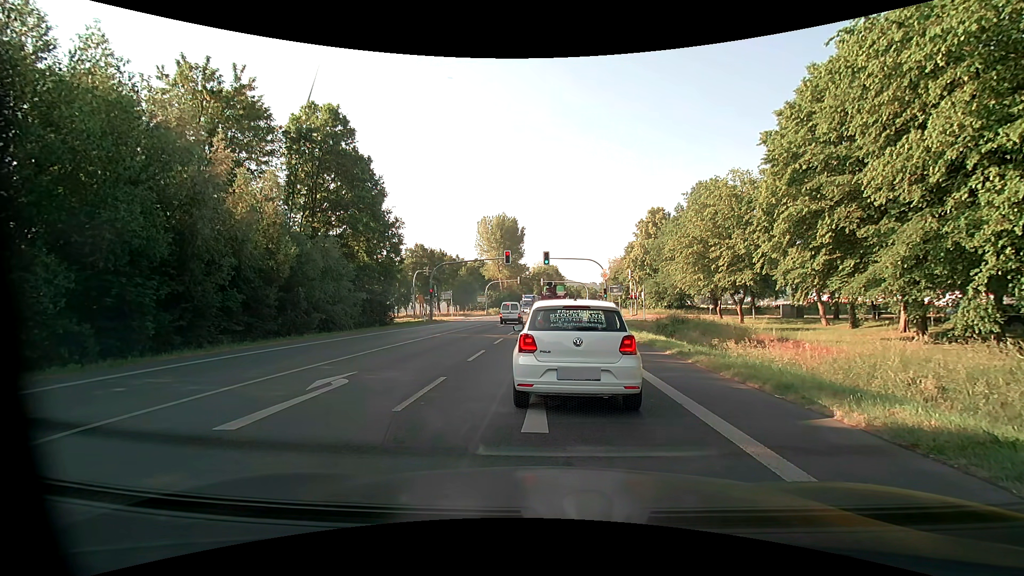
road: primary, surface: asphalt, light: Day
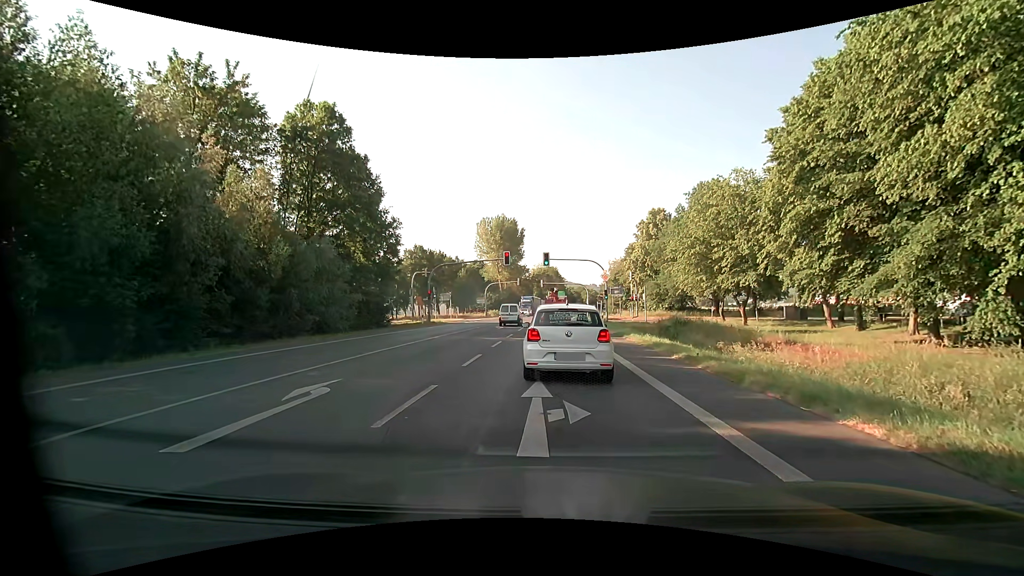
(0.0, +0.8) m; 0°
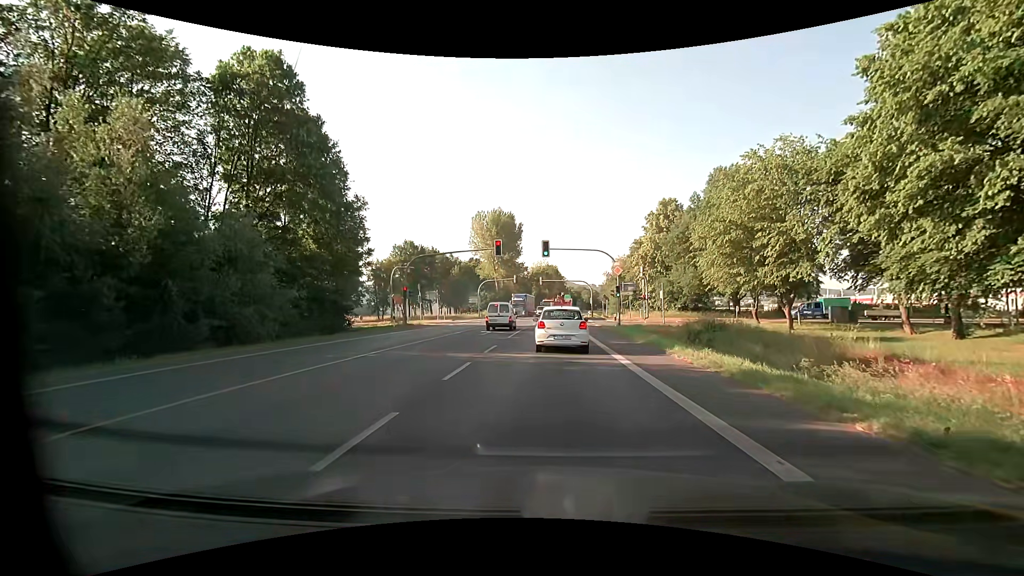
(0.0, +8.6) m; +1°
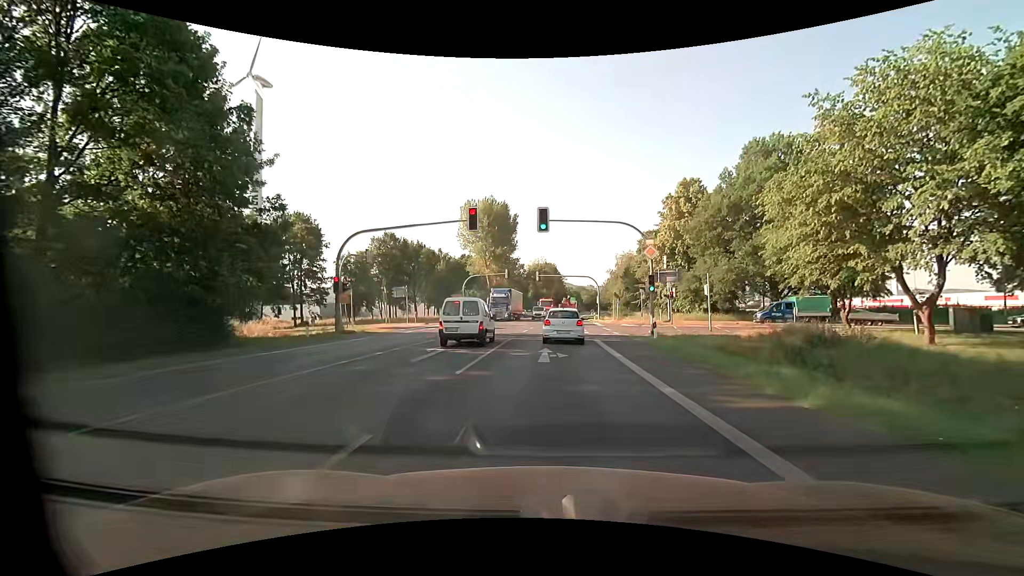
(-0.2, +13.5) m; -1°
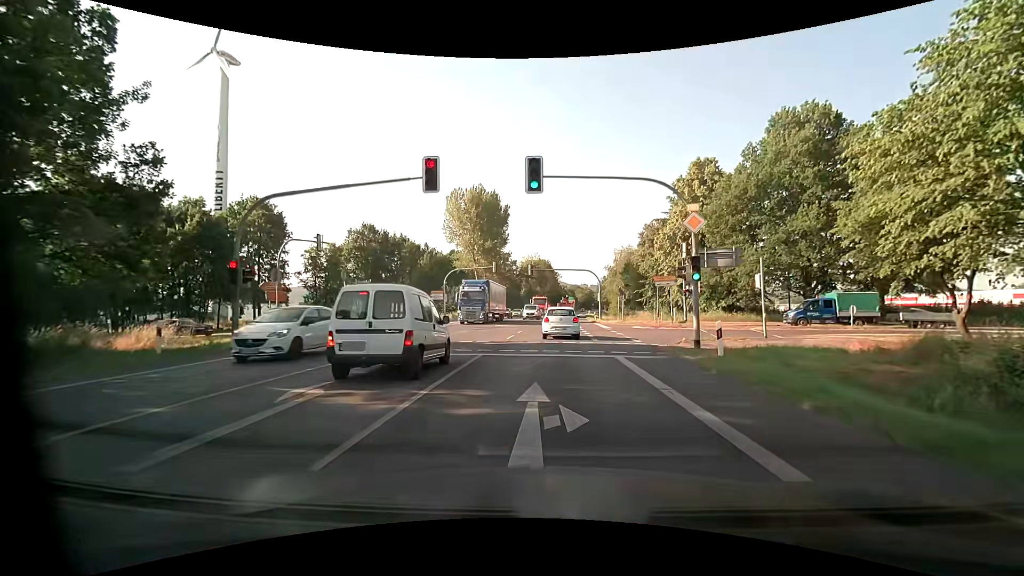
(+0.1, +9.0) m; +1°
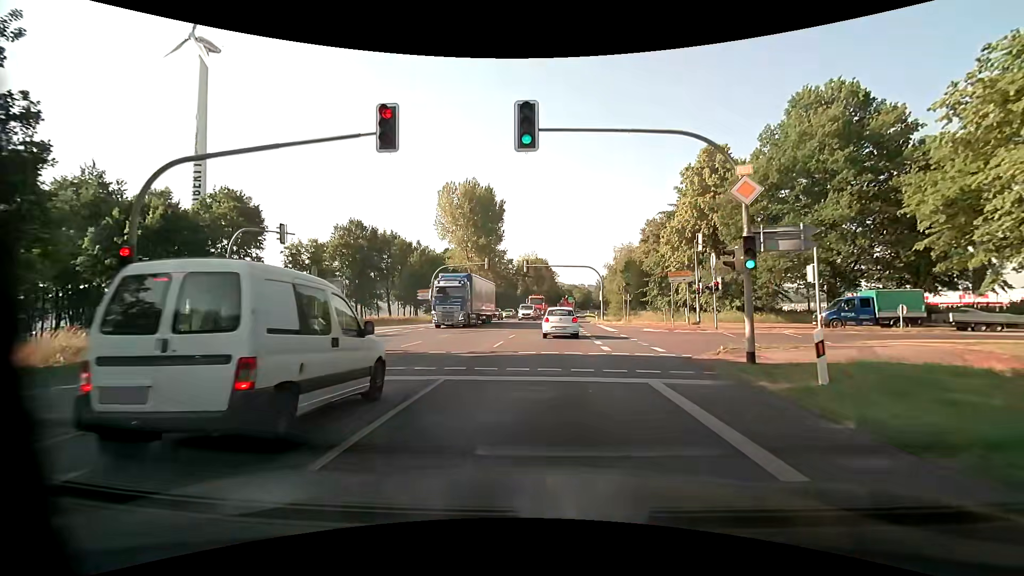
(0.0, +5.0) m; 0°
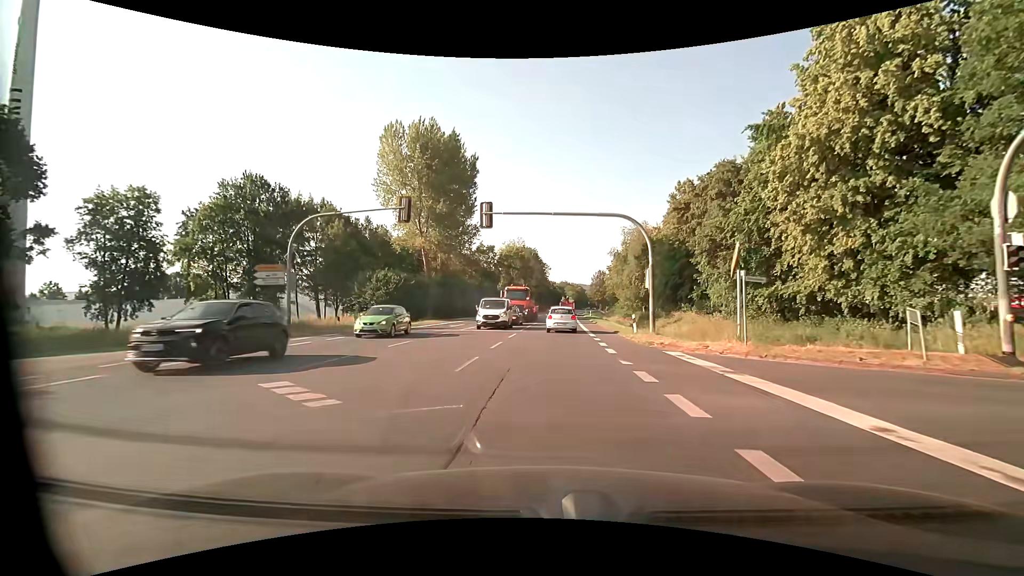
(+0.4, +29.0) m; +1°
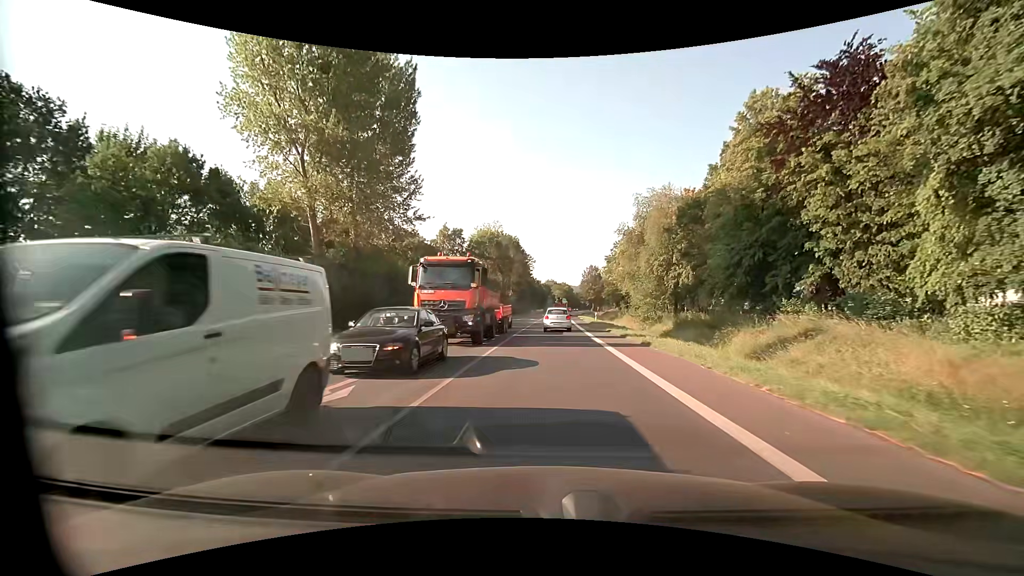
(+0.4, +28.2) m; +2°
(0, +10) (0, +20) (0, +30) (+1, +40) (+1, +50) (+1, +60) (+1, +70) (+2, +80) (+2, +90) (+3, +100) m
